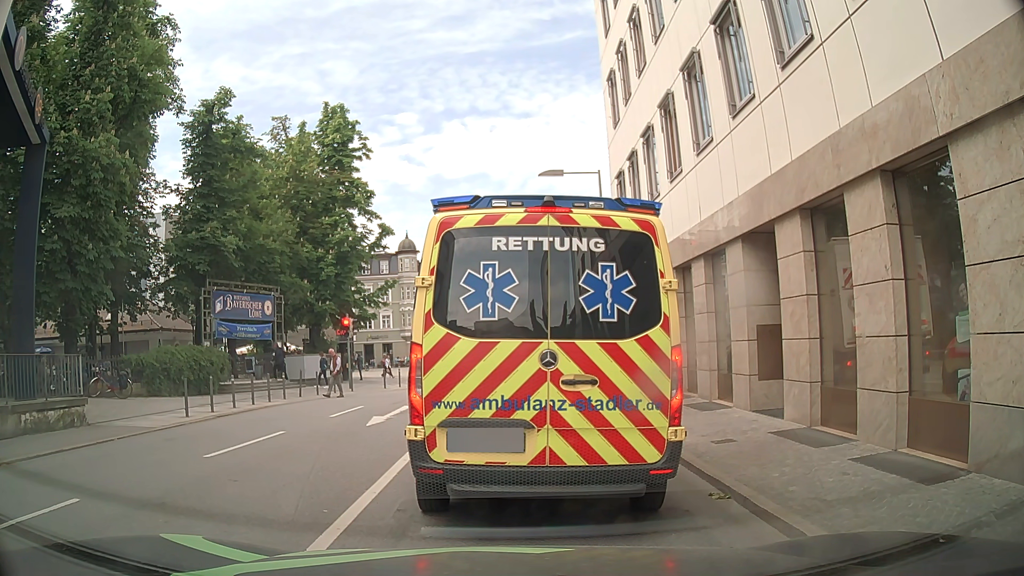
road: primary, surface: asphalt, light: Day
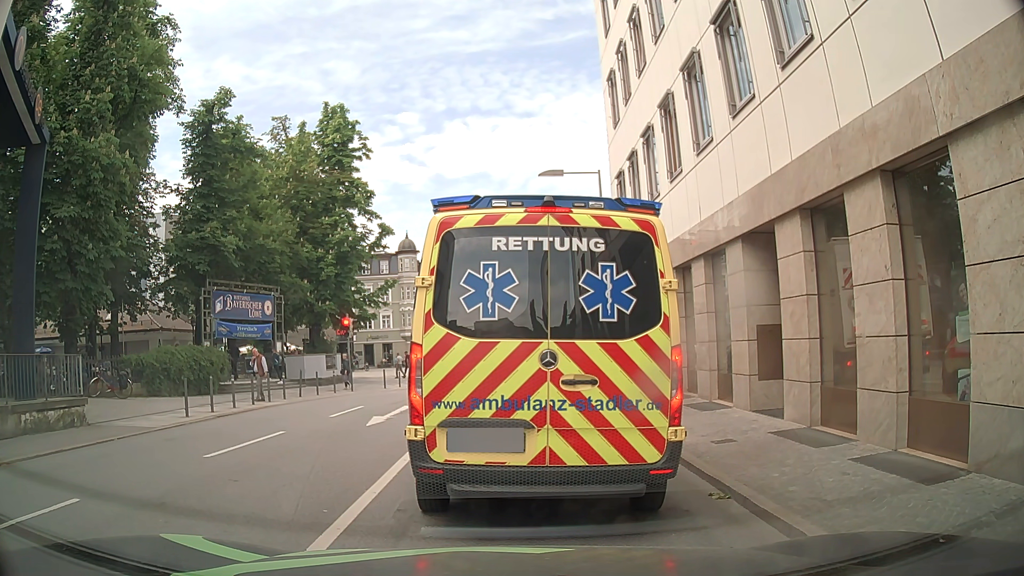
(0.0, 0.0) m; 0°
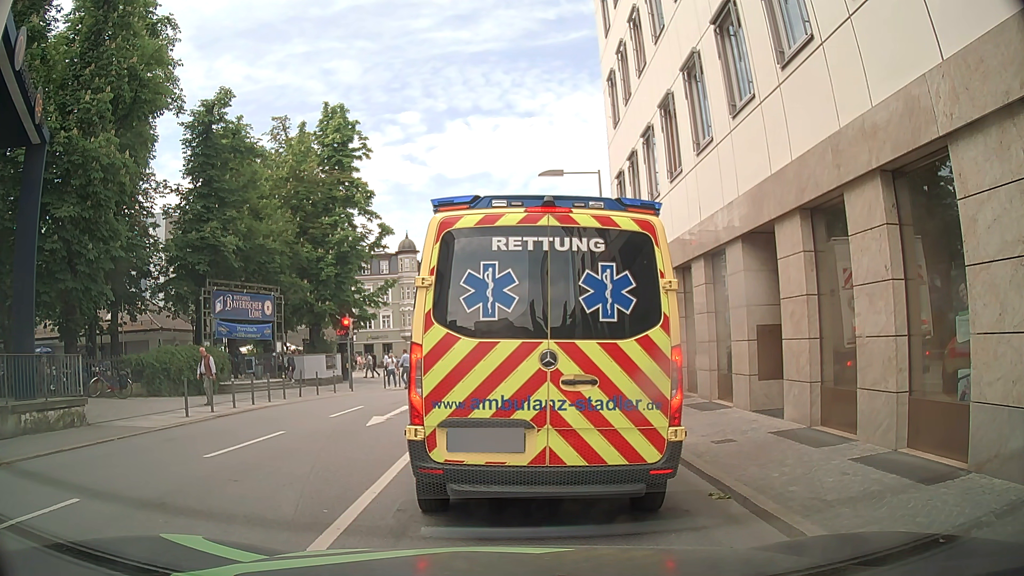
(0.0, 0.0) m; 0°
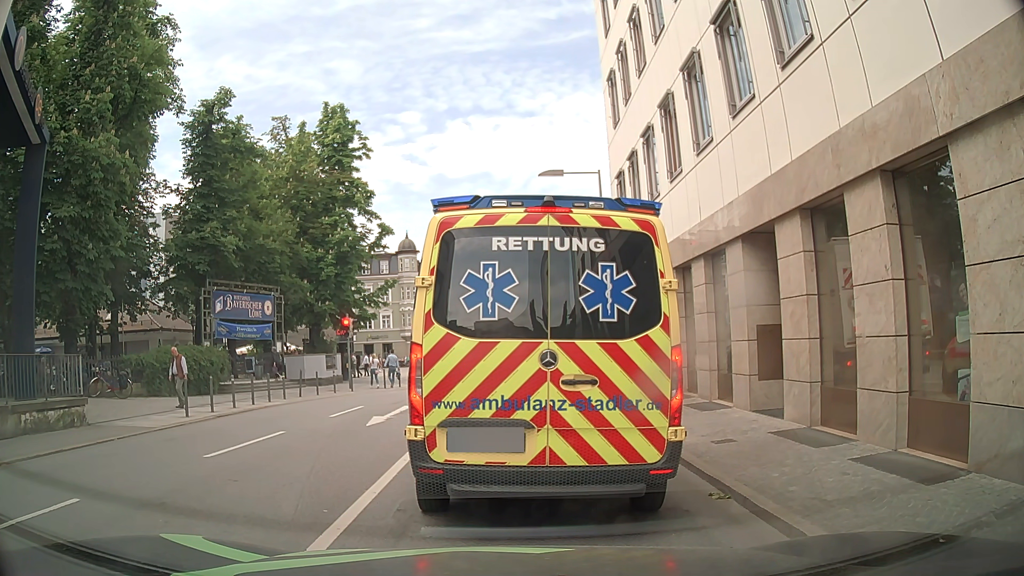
(0.0, 0.0) m; 0°
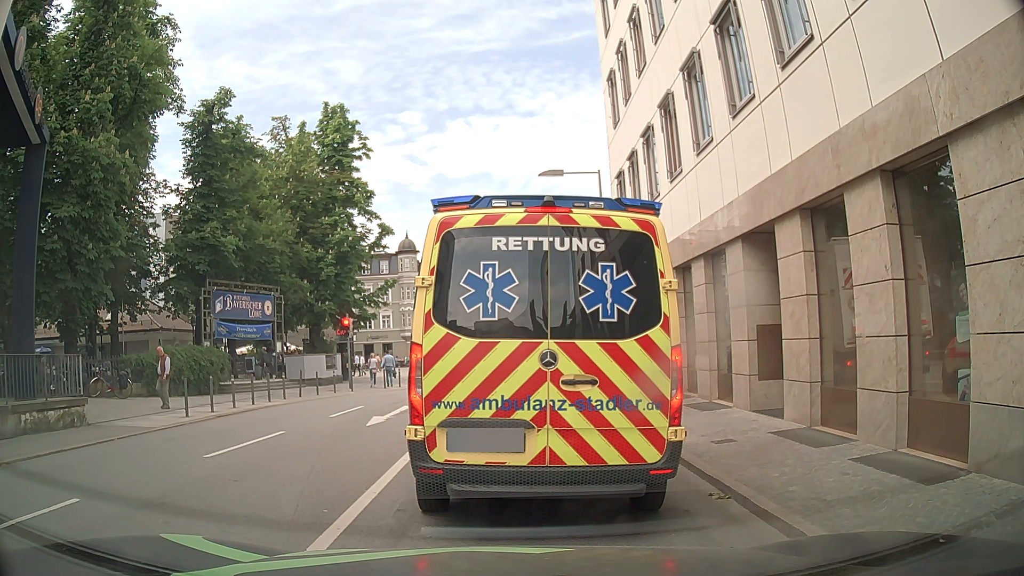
(0.0, 0.0) m; 0°
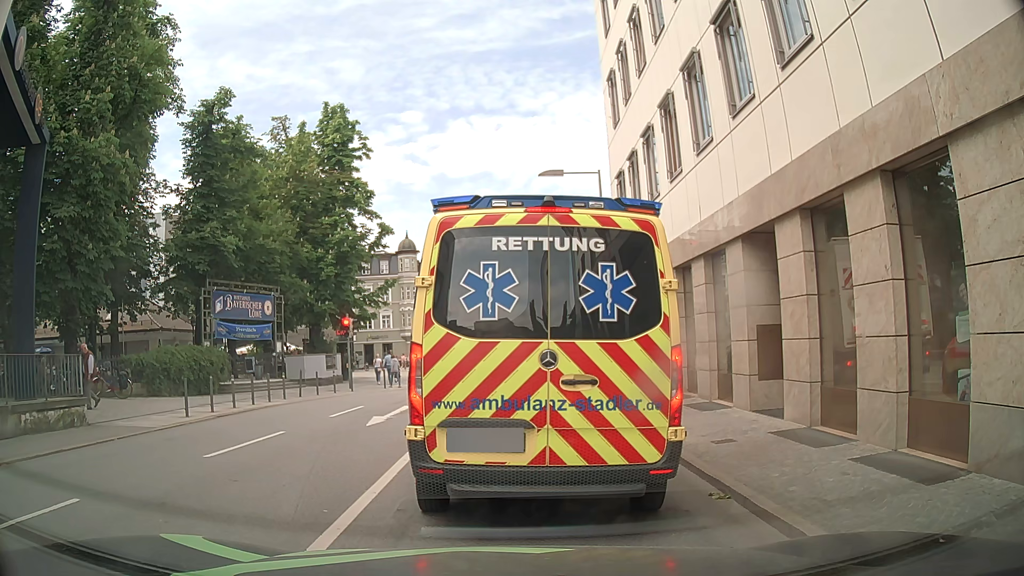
(0.0, 0.0) m; 0°
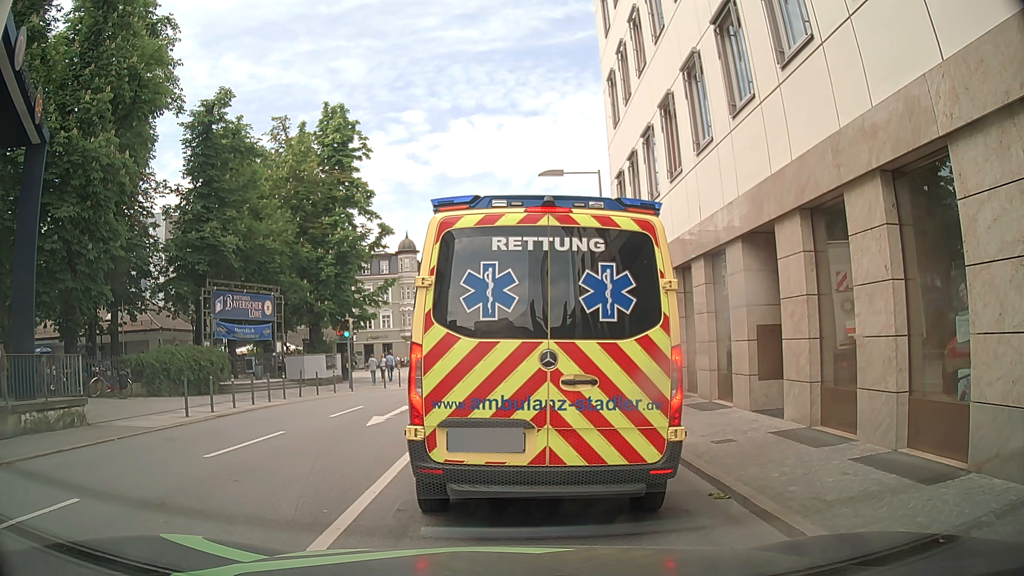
(0.0, 0.0) m; 0°
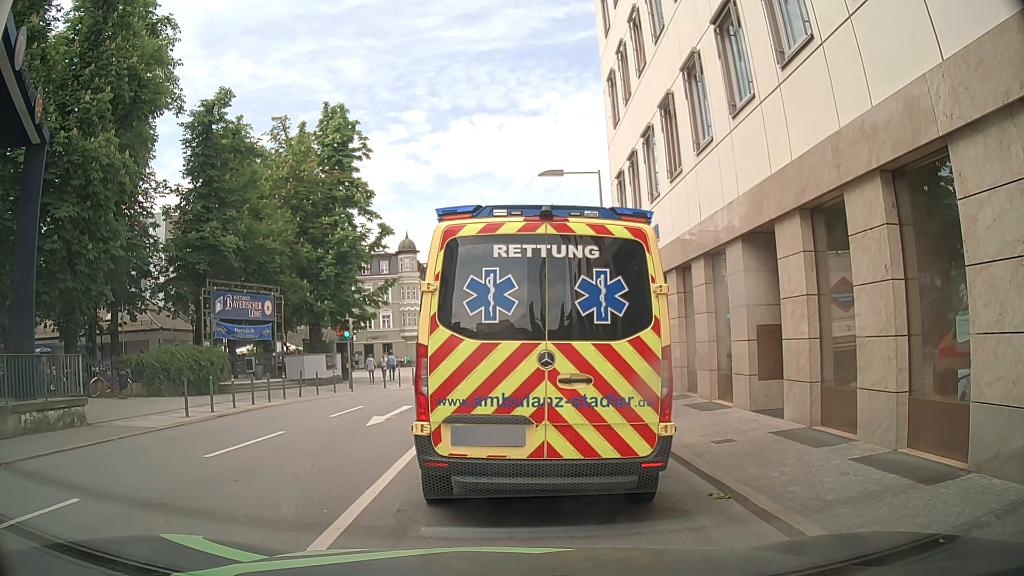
(0.0, 0.0) m; 0°
